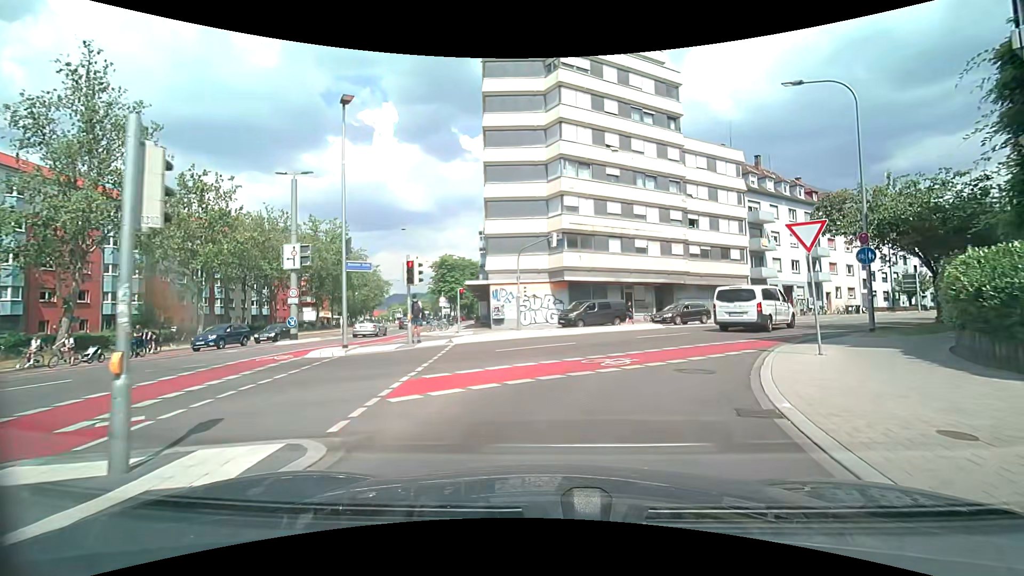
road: secondary_link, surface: asphalt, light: Day
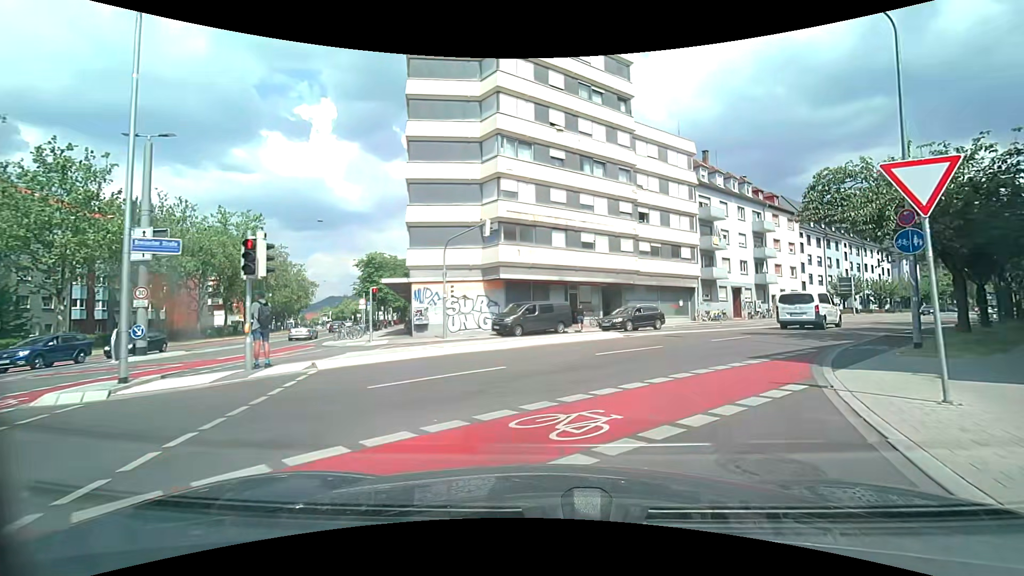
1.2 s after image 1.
(+0.4, +5.8) m; +8°
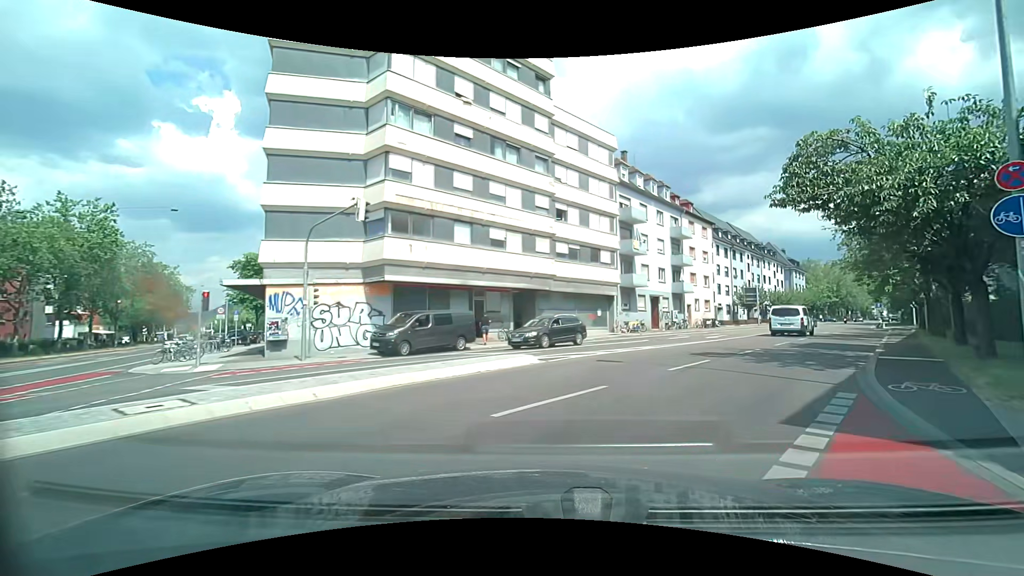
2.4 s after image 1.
(+0.5, +6.3) m; +11°
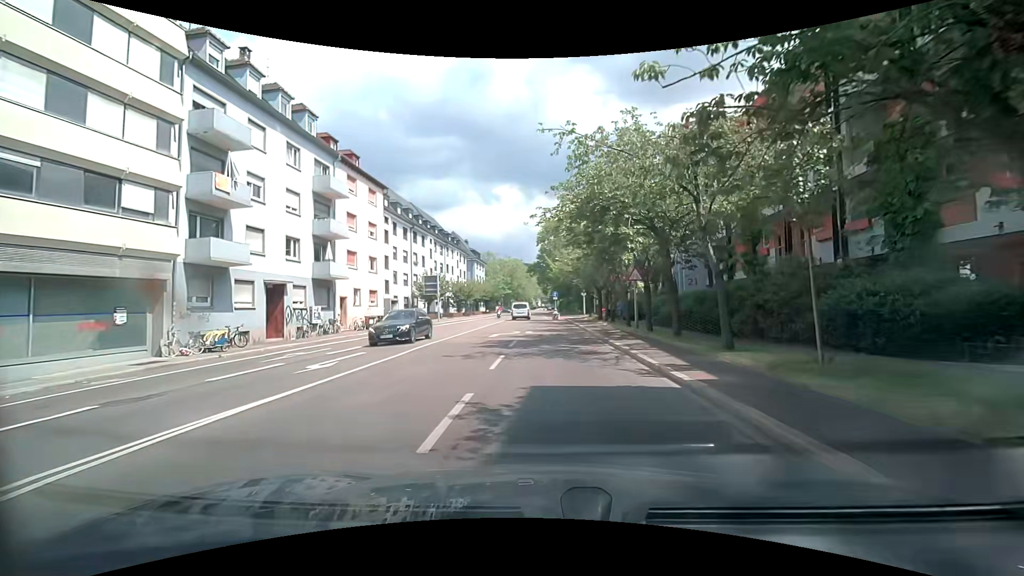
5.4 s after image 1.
(+6.6, +17.4) m; +32°
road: secondary
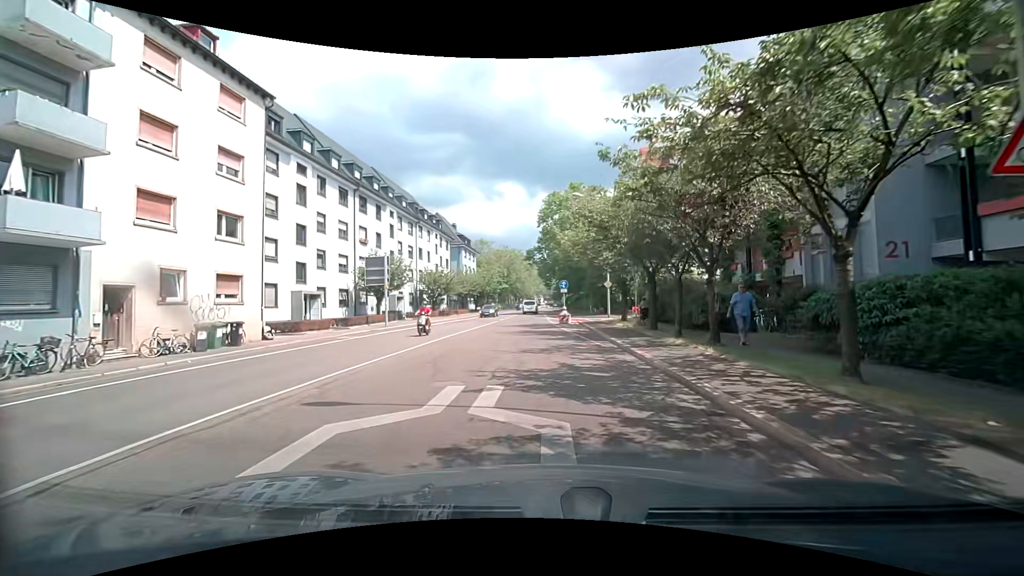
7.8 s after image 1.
(+0.1, +19.4) m; +1°
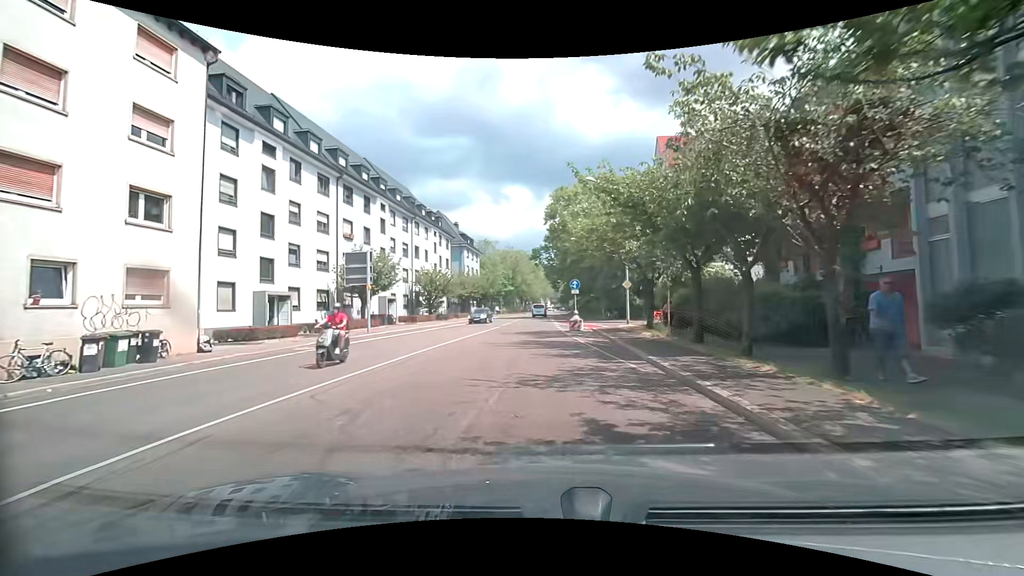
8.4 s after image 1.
(-0.1, +5.2) m; -2°
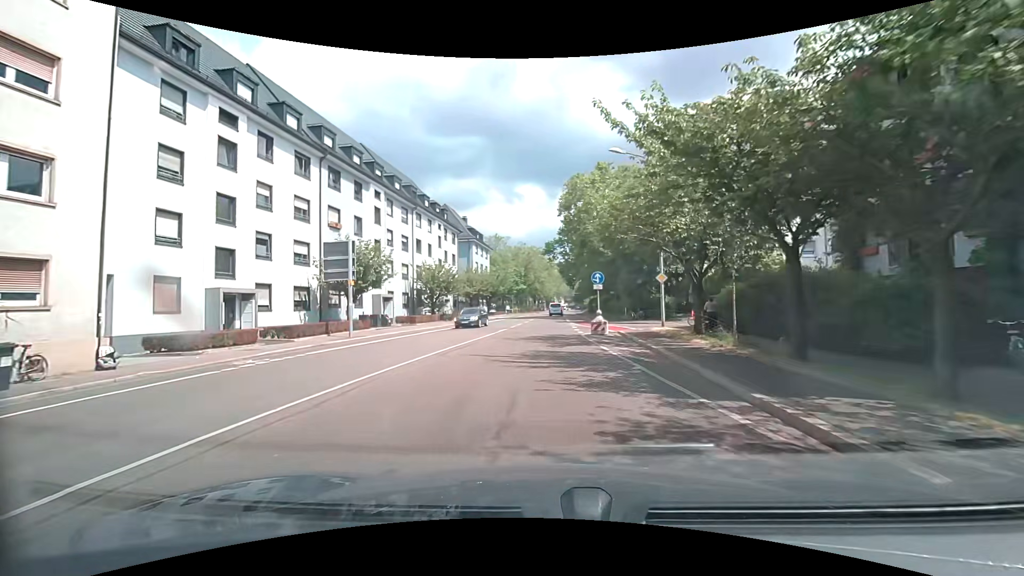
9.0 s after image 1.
(0.0, +5.3) m; 0°
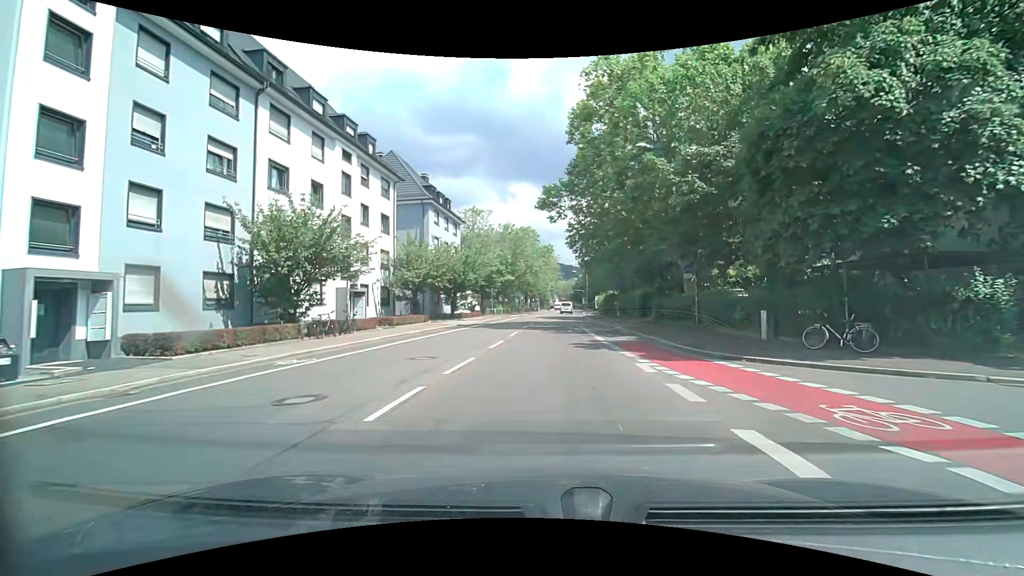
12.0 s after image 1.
(-0.7, +27.7) m; 0°
